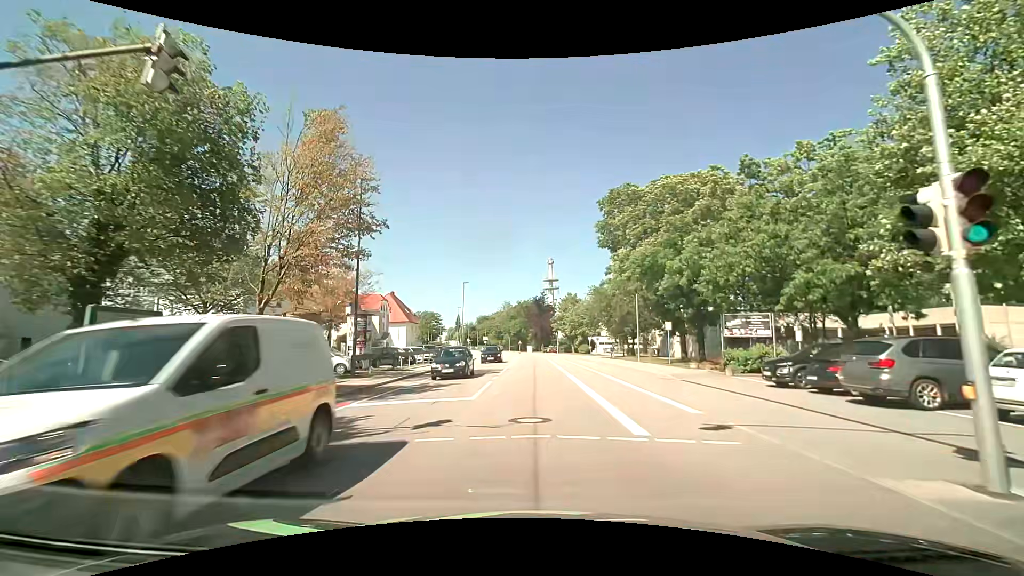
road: tertiary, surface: asphalt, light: Day
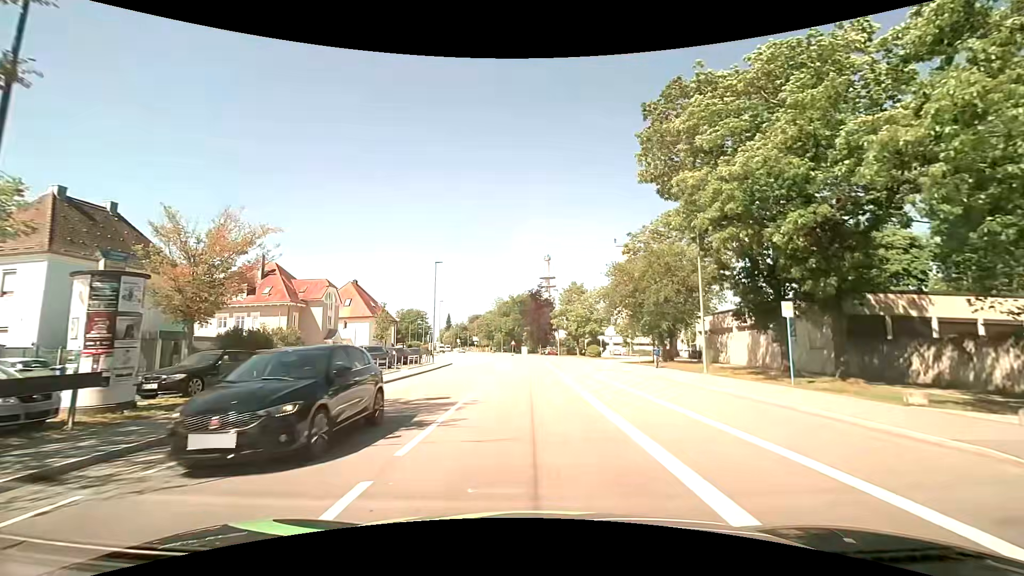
(-0.1, +17.3) m; 0°
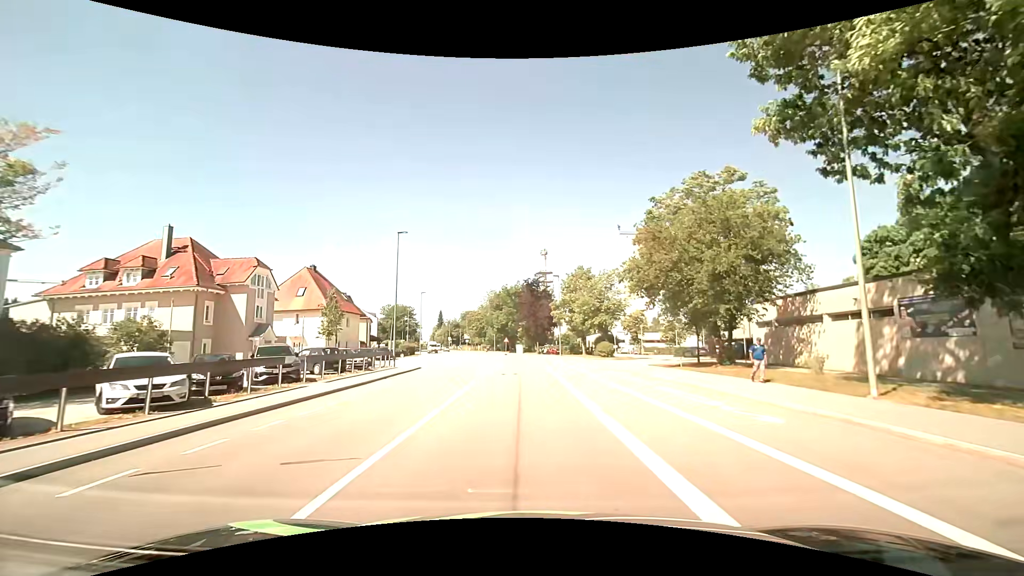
(+0.1, +13.0) m; 0°
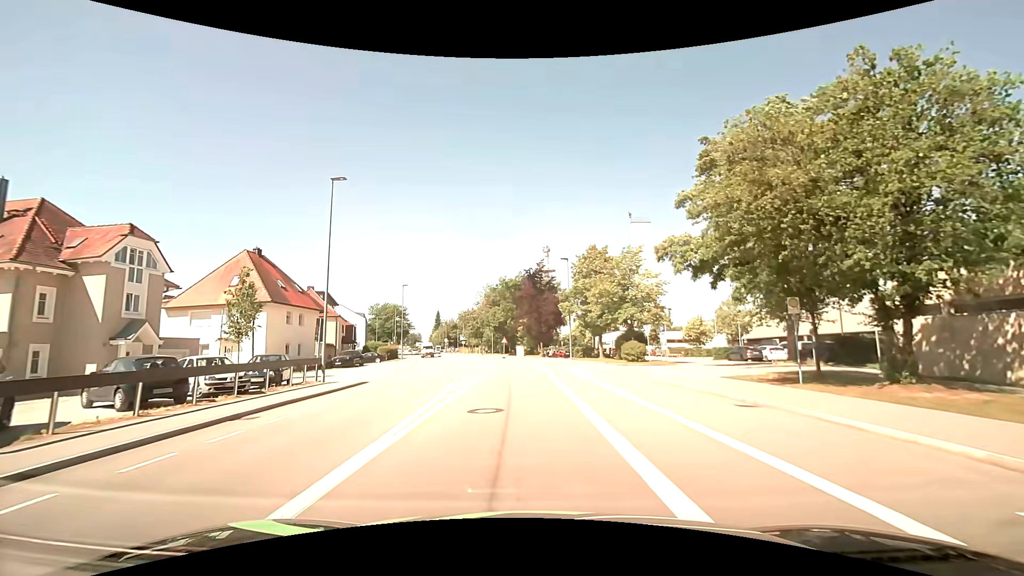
(0.0, +13.0) m; 0°
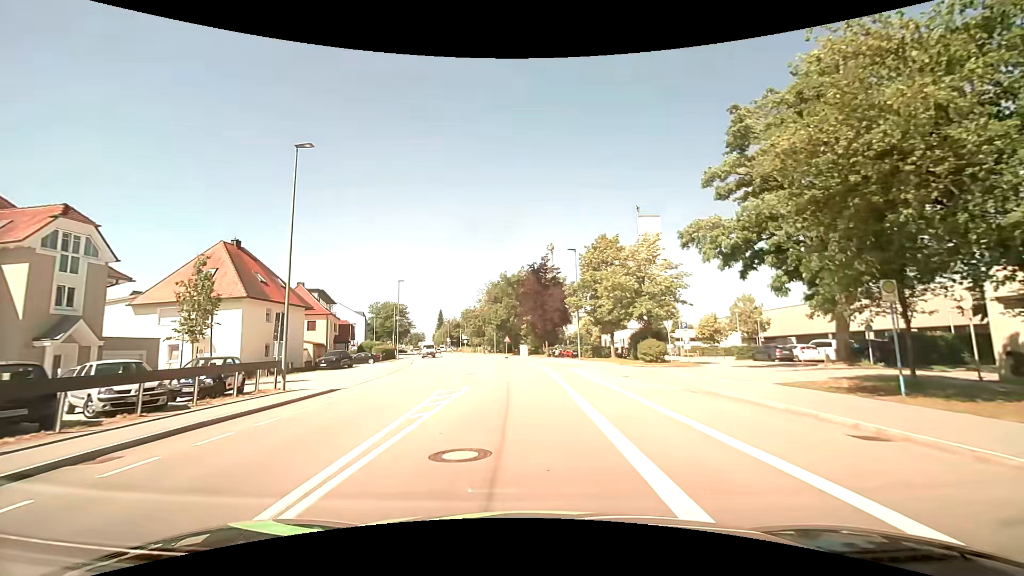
(0.0, +4.3) m; 0°
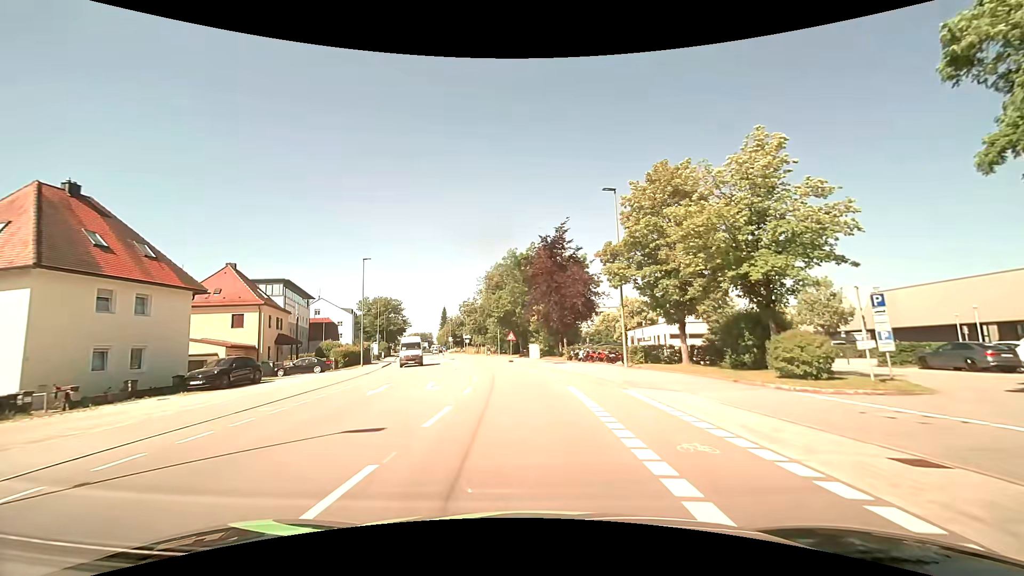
(-0.3, +17.4) m; -2°
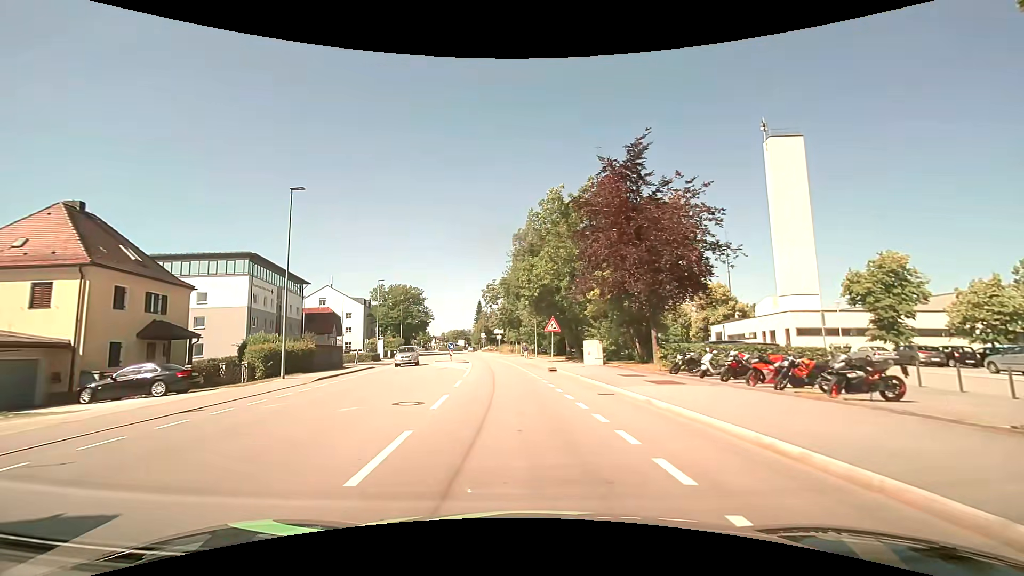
(-0.6, +21.9) m; -4°
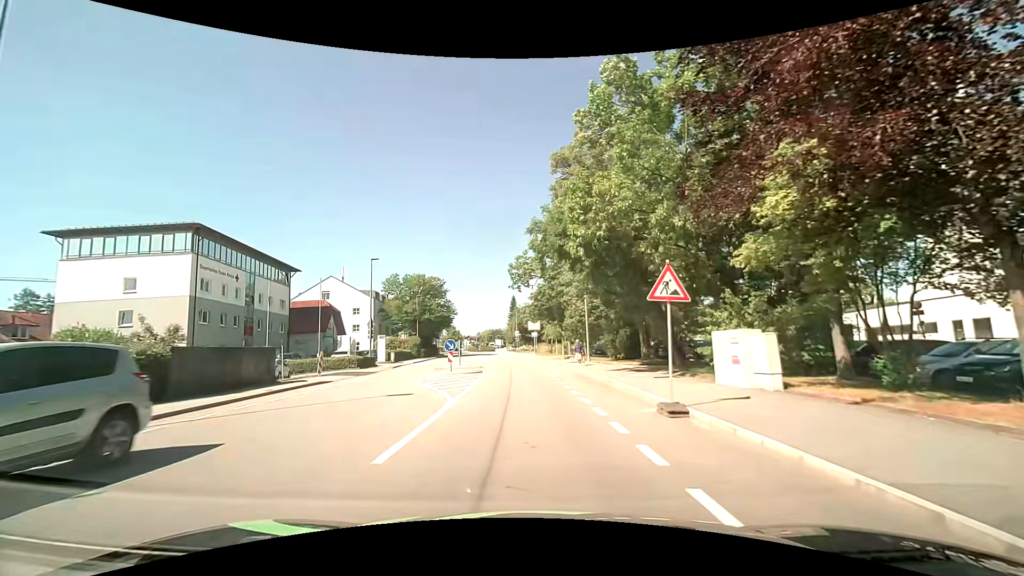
(-0.8, +17.3) m; -5°
(0, +10) (0, +20) (-1, +30) (-2, +40) (-2, +50) (-3, +60) (-4, +70) (-5, +80) (-6, +90) (-7, +100) m
